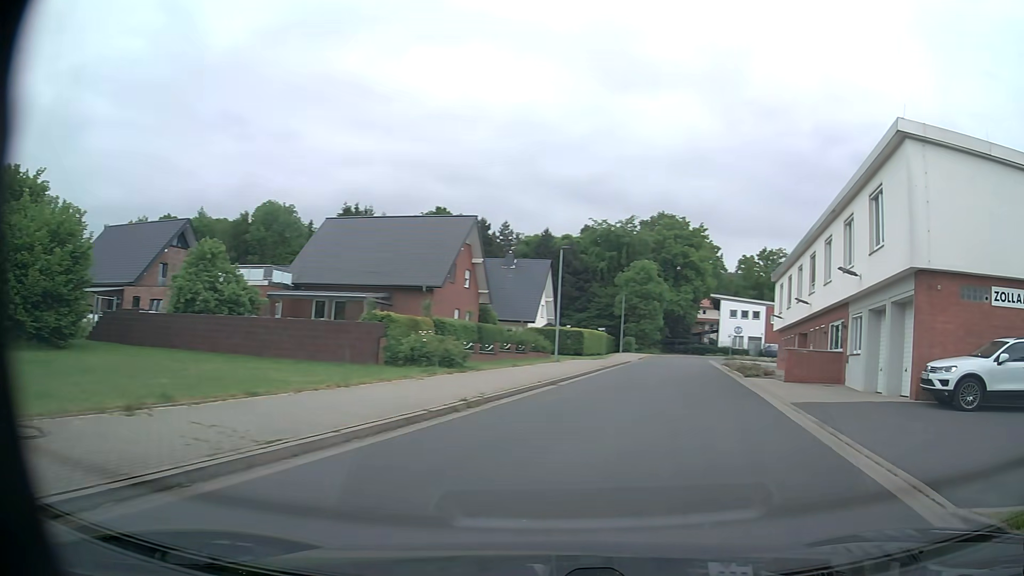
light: Day
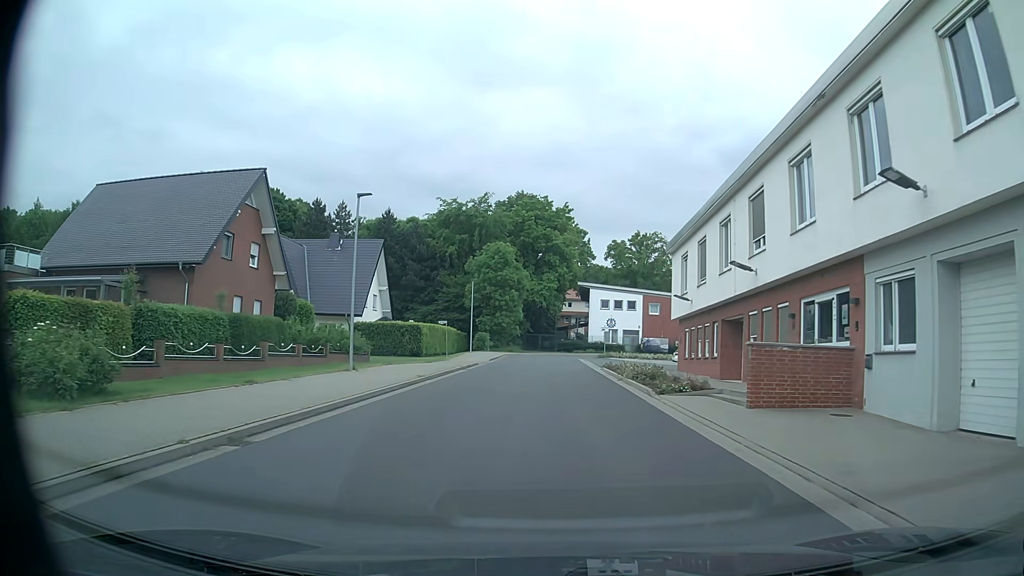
(+2.3, +12.9) m; +11°
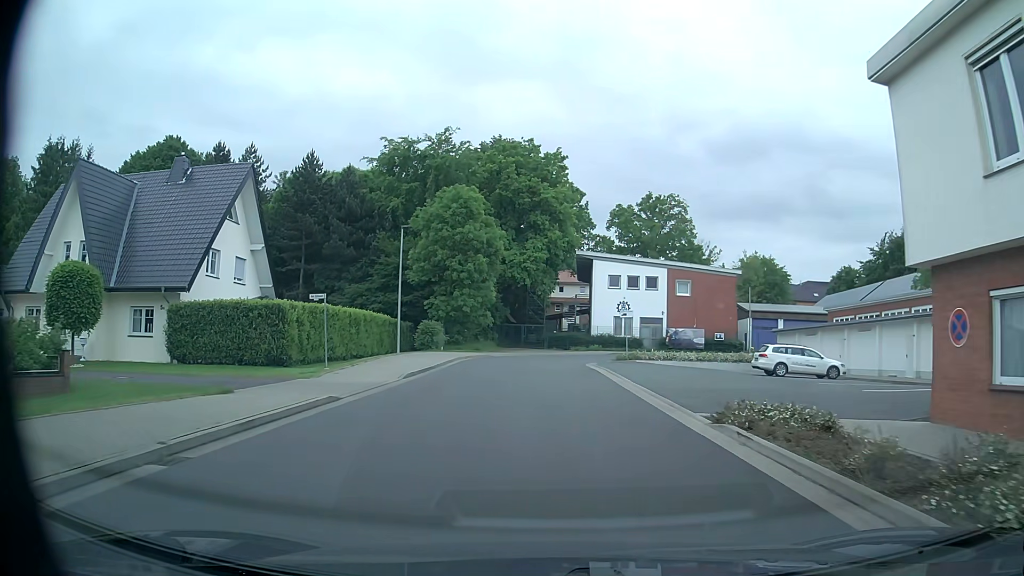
(+0.2, +24.7) m; +2°
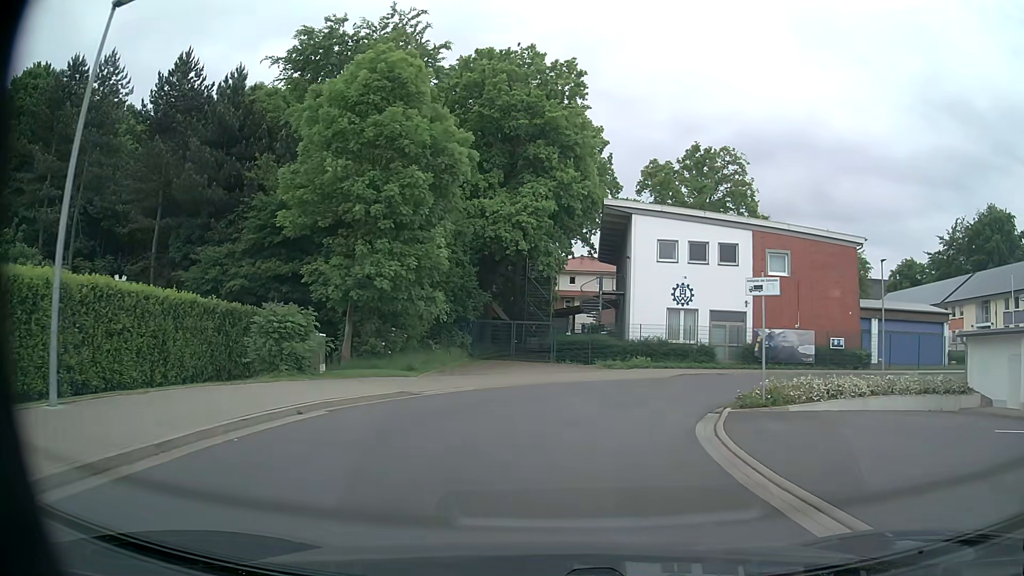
(-0.2, +24.2) m; -1°
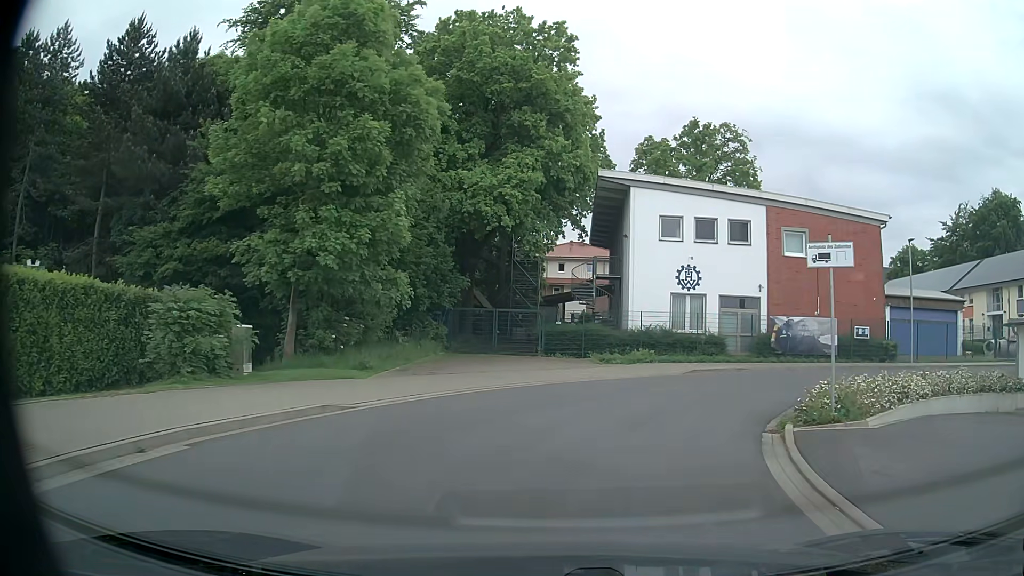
(0.0, +4.4) m; +1°
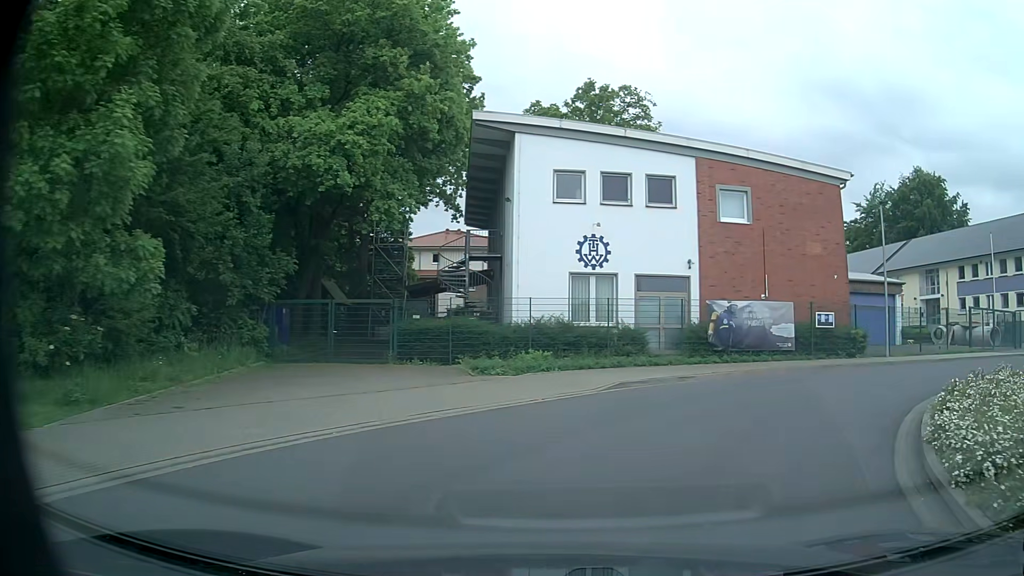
(+0.6, +8.2) m; +10°
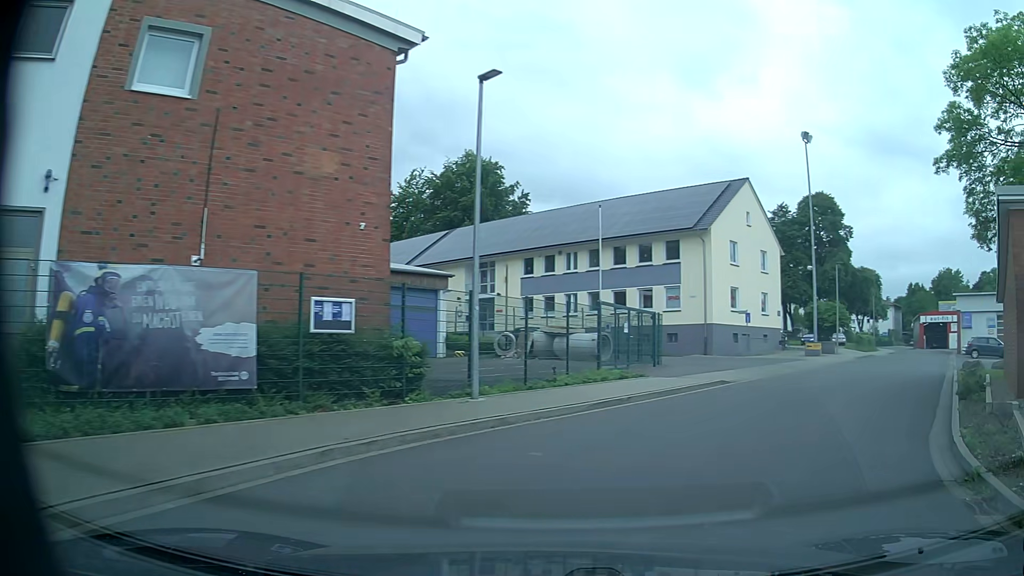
(+4.6, +13.7) m; +41°
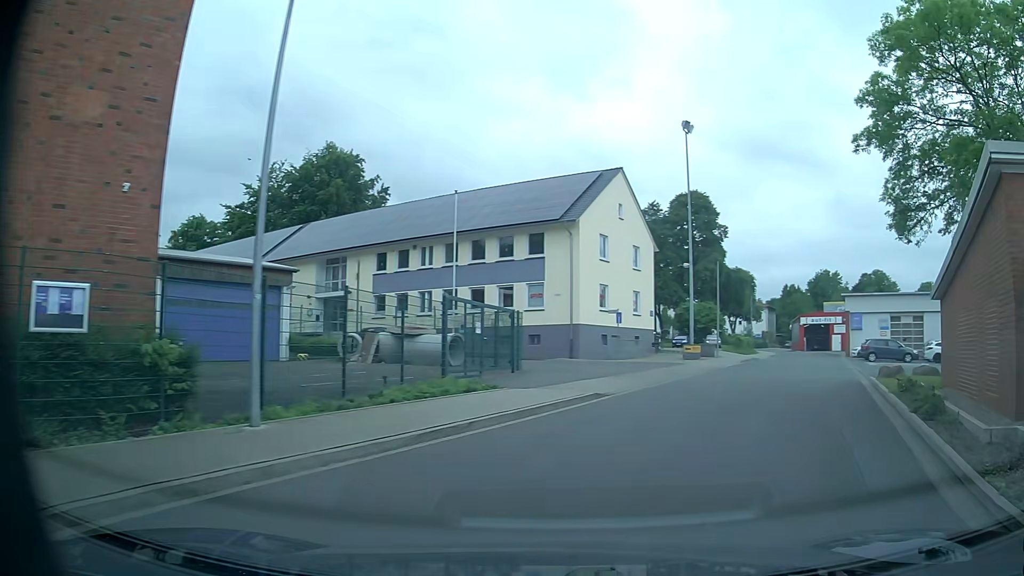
(+0.3, +3.7) m; +11°
